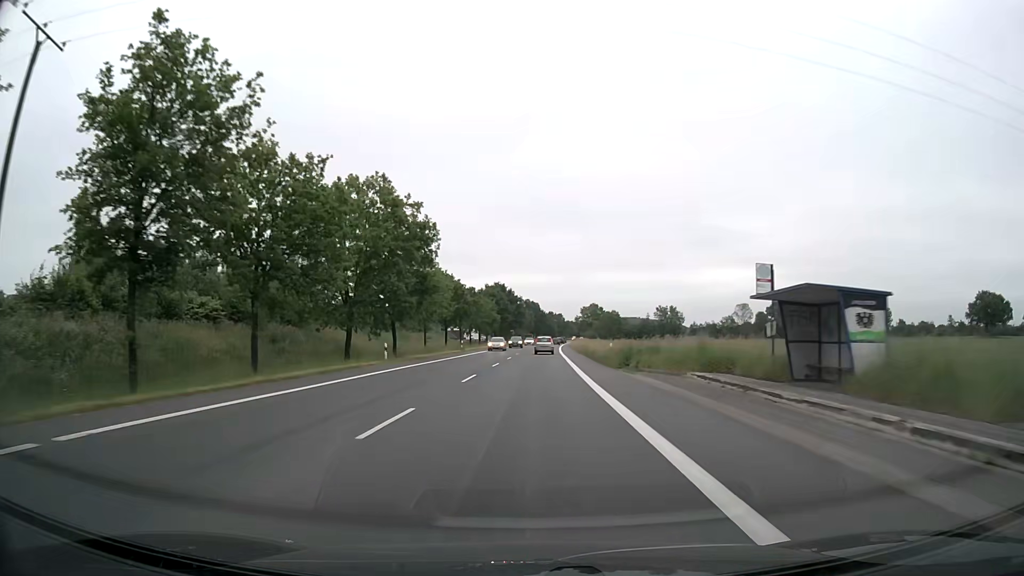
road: primary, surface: asphalt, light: Day
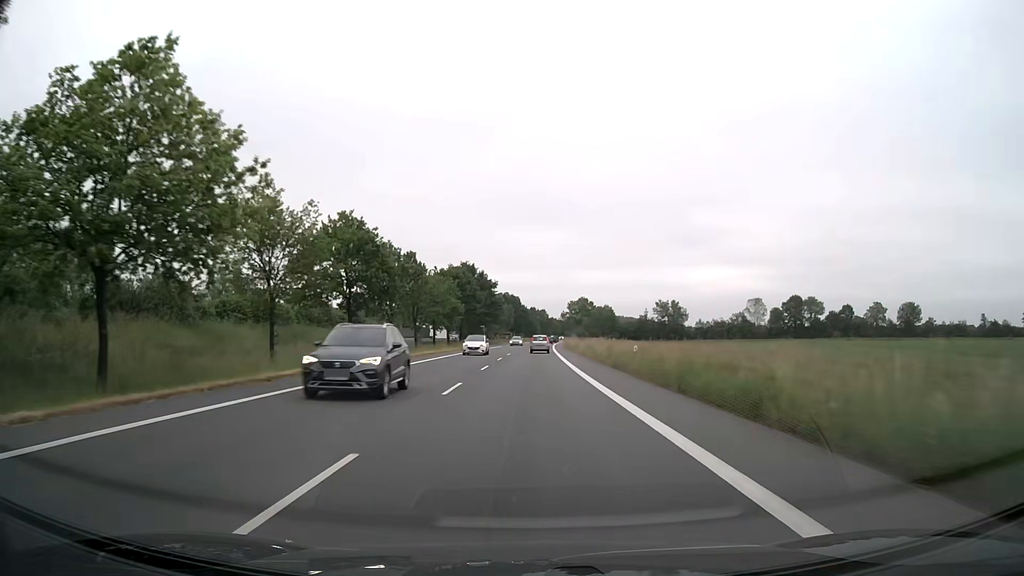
(+0.6, +41.2) m; +2°
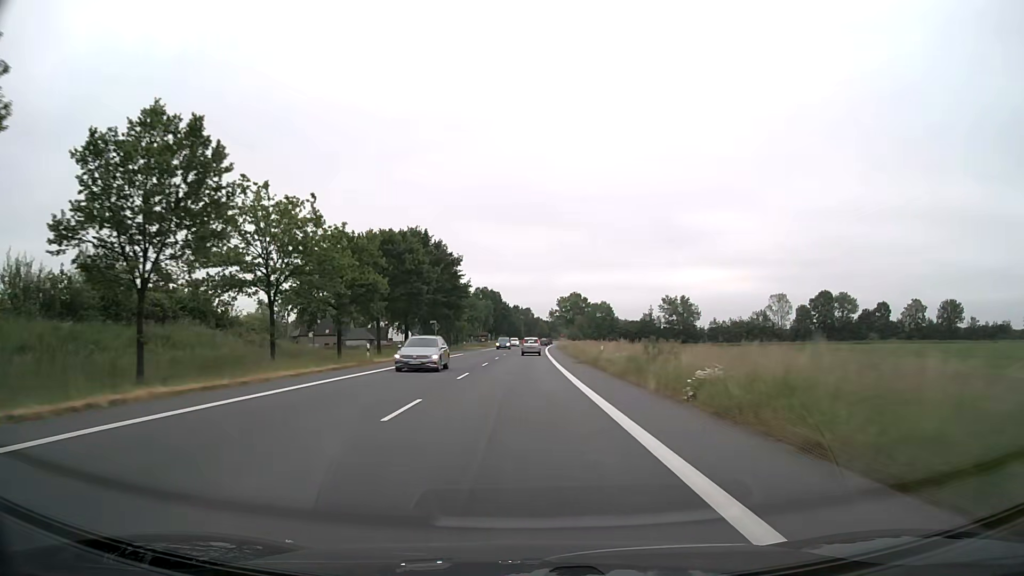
(+0.6, +40.8) m; +1°
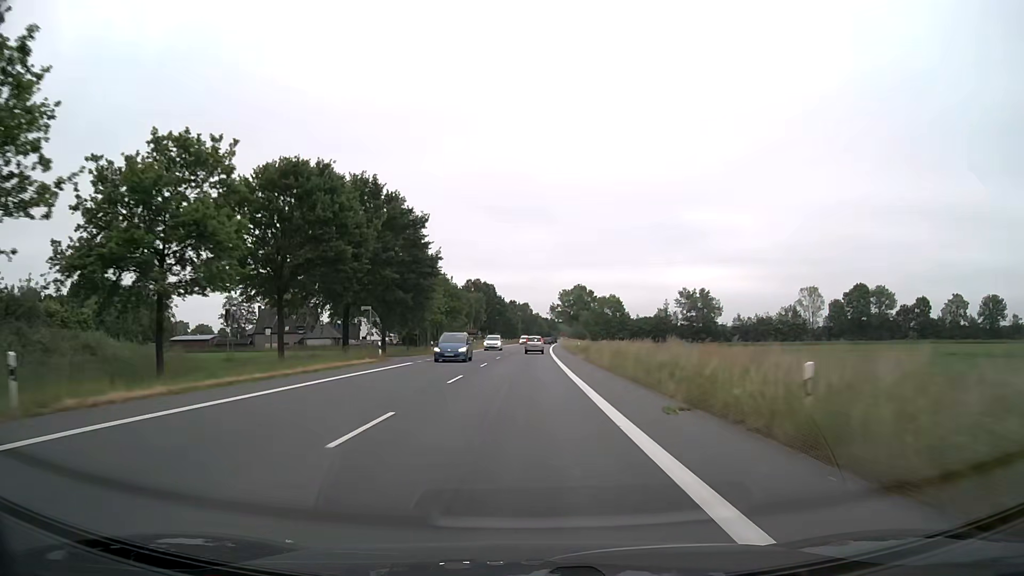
(0.0, +27.0) m; 0°
